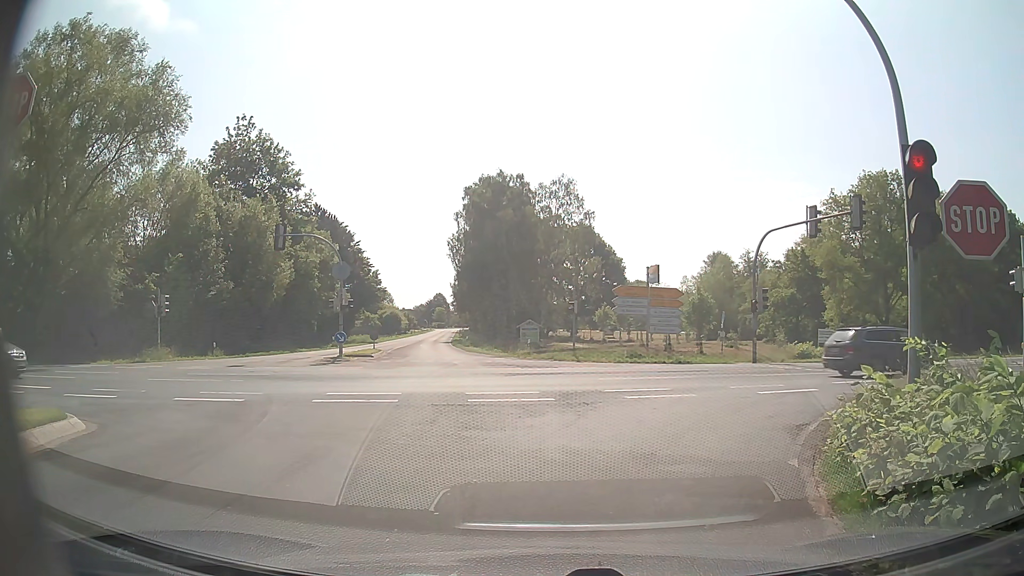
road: secondary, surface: asphalt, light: Day
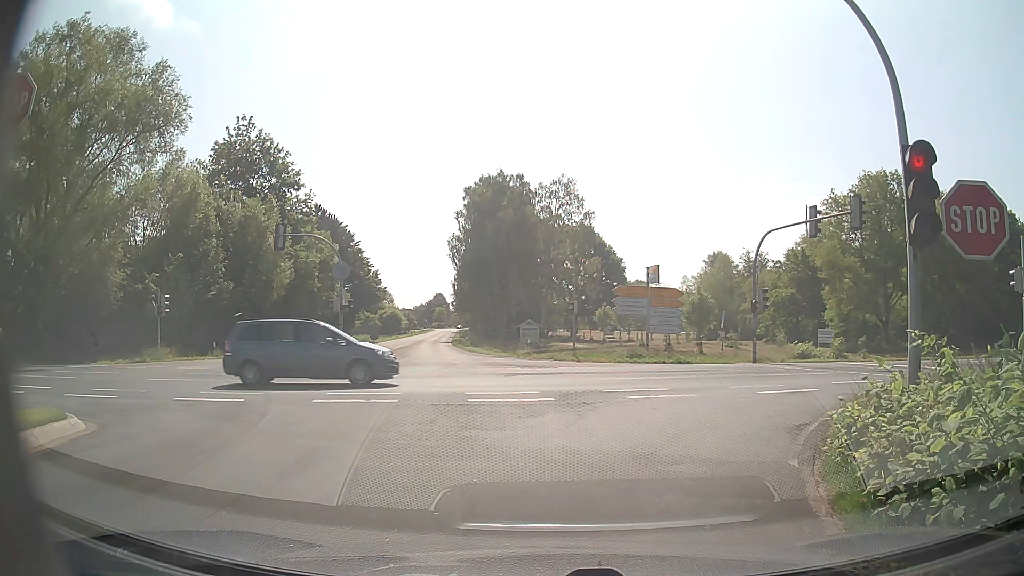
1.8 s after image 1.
(0.0, 0.0) m; 0°
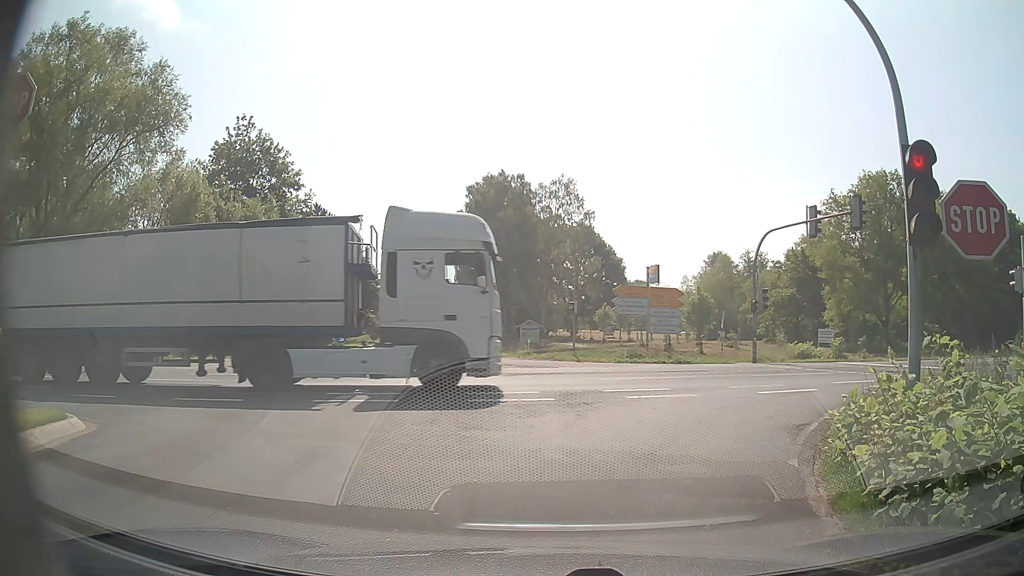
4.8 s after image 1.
(0.0, 0.0) m; 0°
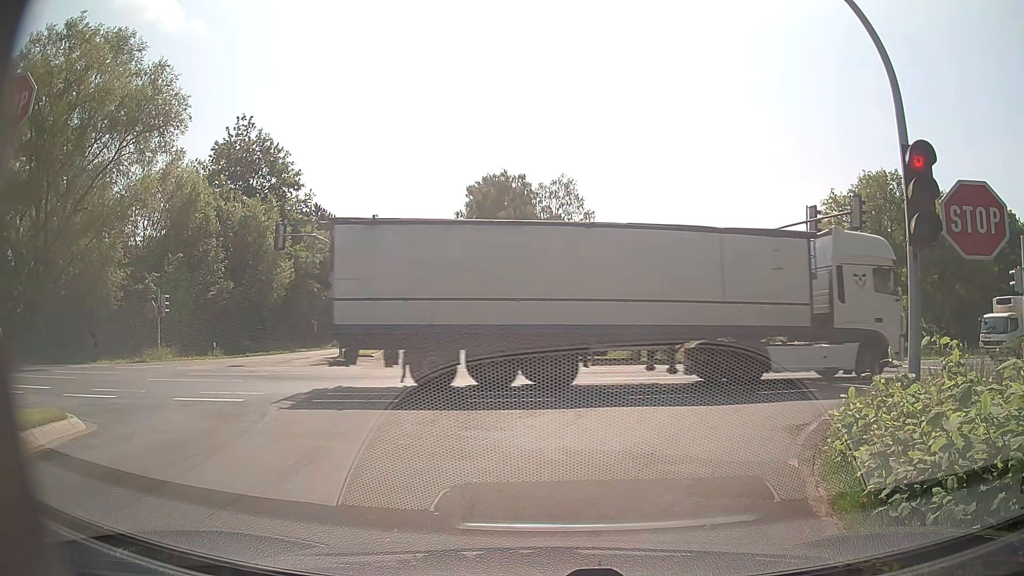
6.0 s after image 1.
(0.0, 0.0) m; 0°
(+1, +10) (+6, +18) (+15, +22) (+25, +24) (+34, +27) (+44, +29) (+54, +31) (+64, +34) (+73, +36) (+83, +39) m
